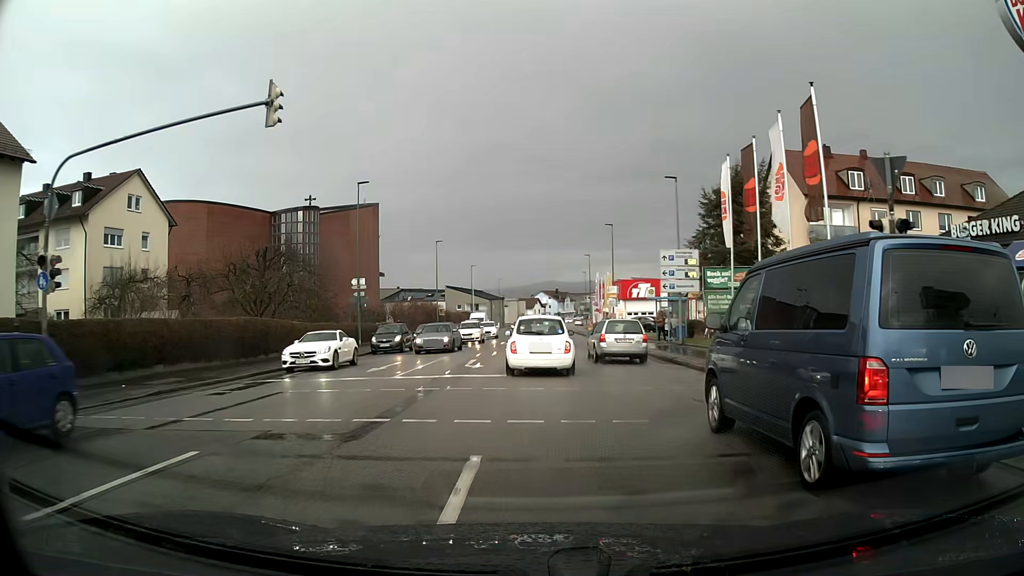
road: tertiary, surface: asphalt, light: Day
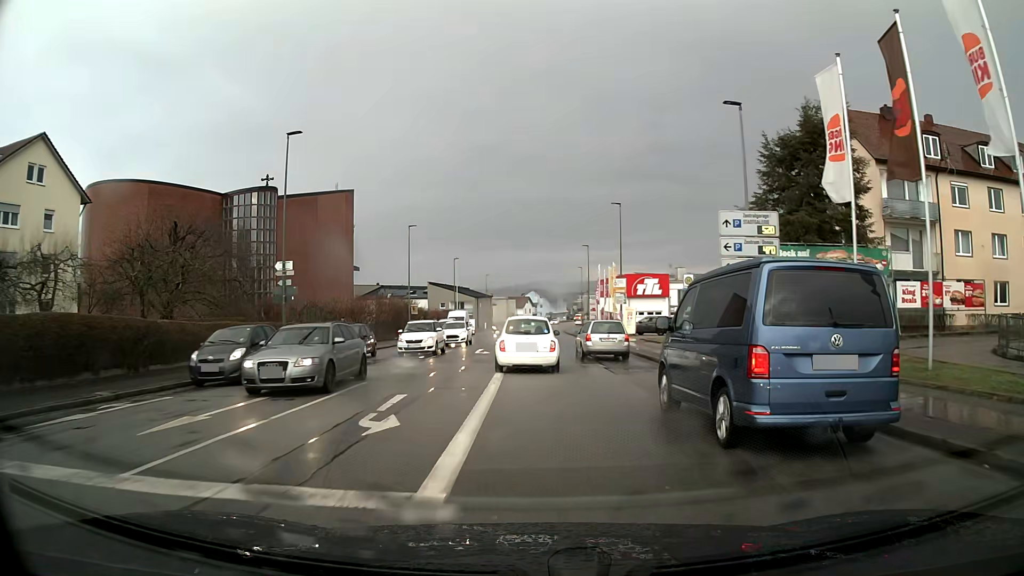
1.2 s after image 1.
(+0.1, +11.9) m; +1°
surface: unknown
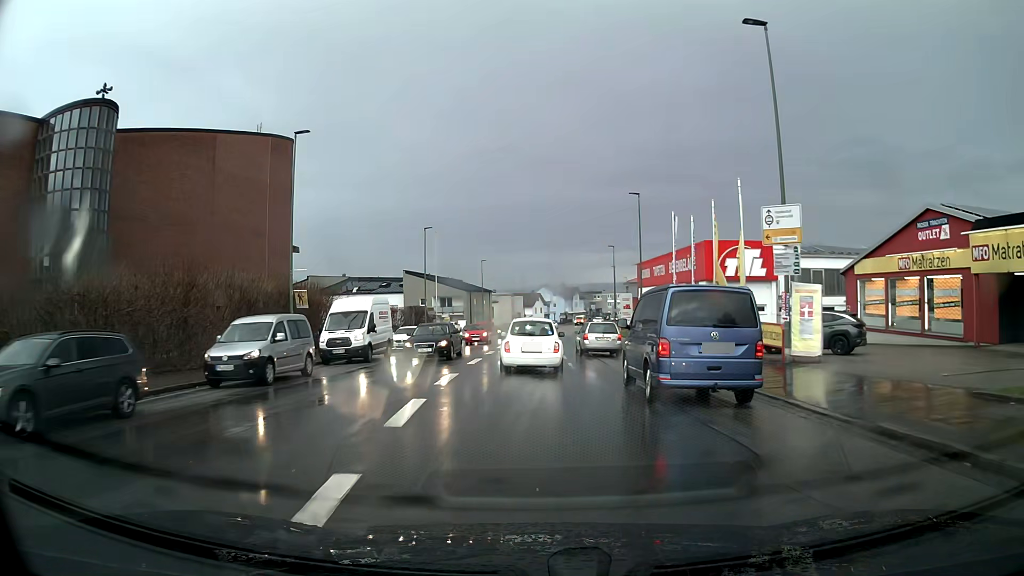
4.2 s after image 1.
(-0.3, +33.3) m; -1°
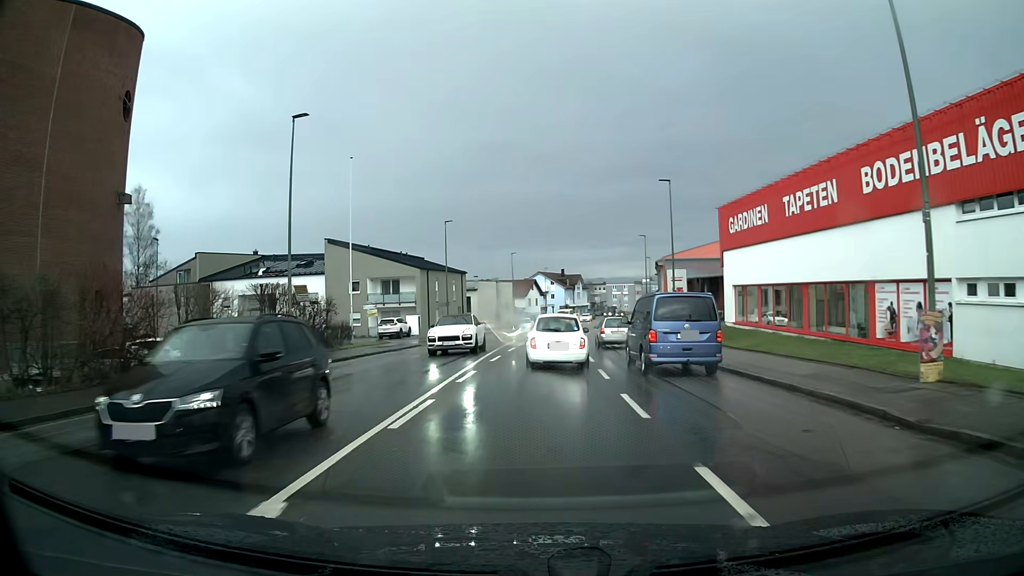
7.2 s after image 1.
(0.0, +34.9) m; +1°
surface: asphalt
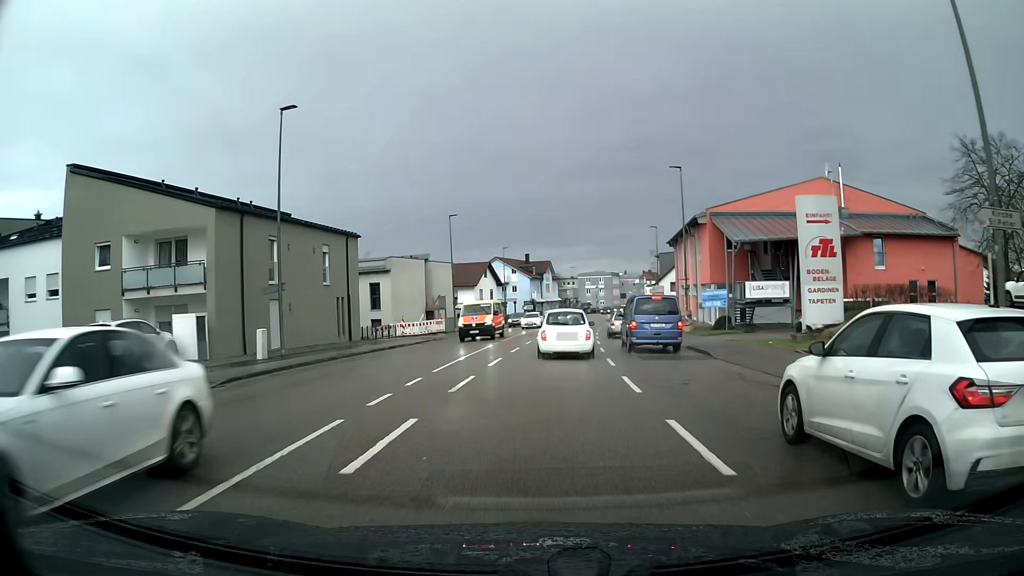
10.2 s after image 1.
(+0.9, +34.2) m; +3°
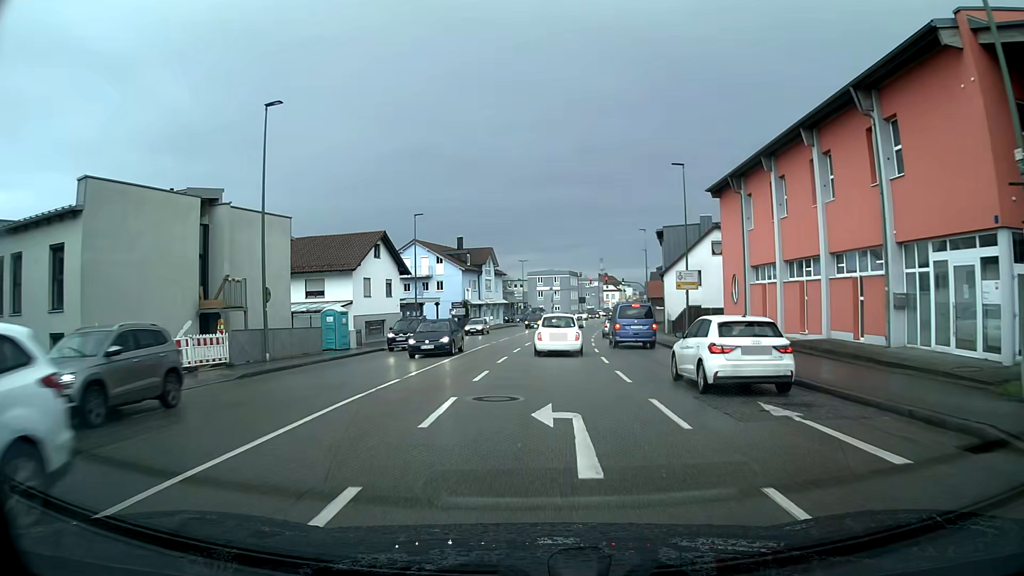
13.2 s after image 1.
(+1.7, +33.7) m; +6°
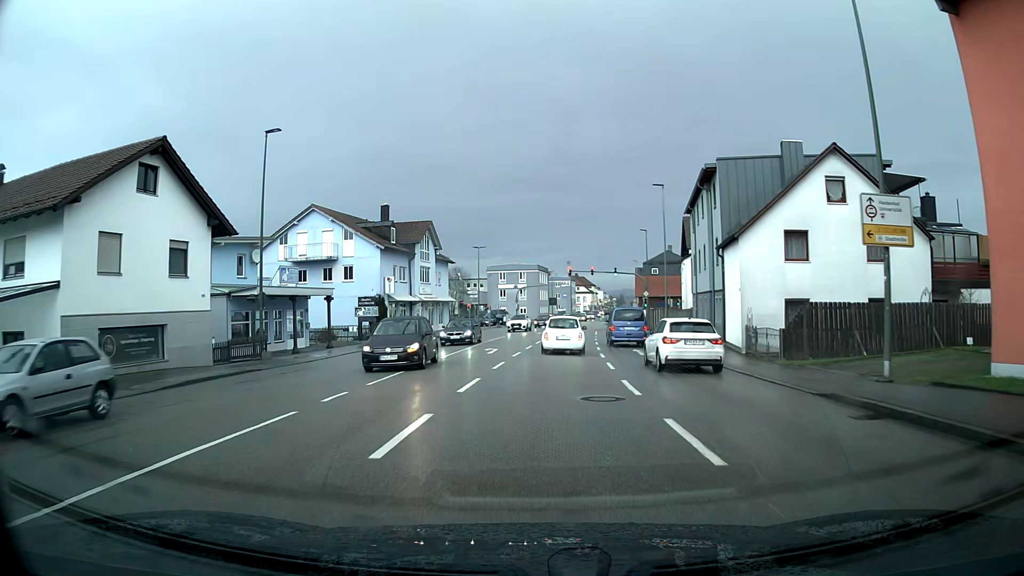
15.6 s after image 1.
(+0.6, +26.1) m; +3°
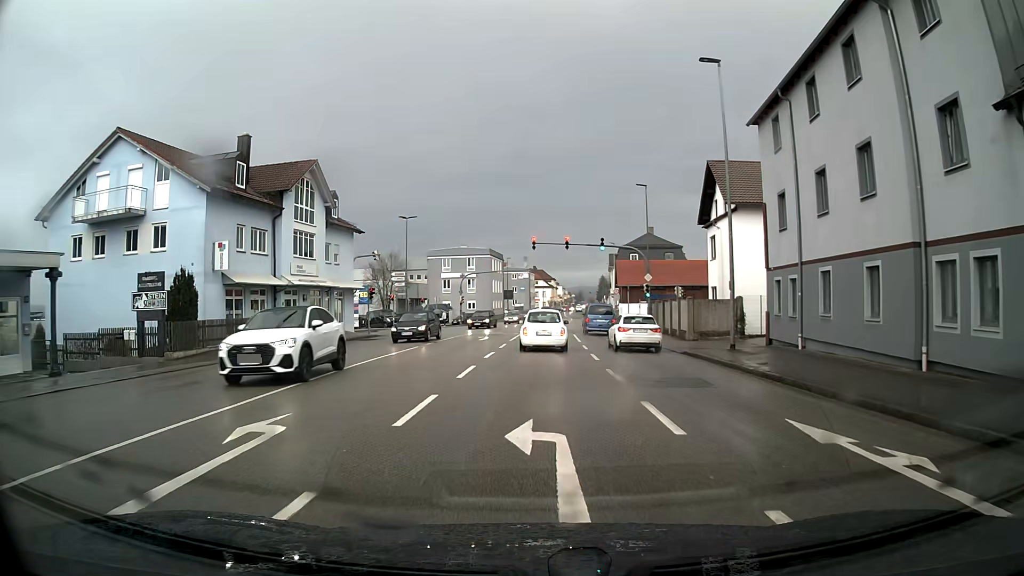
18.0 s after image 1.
(+0.6, +22.6) m; +3°
(0, +10) (0, +20) (+1, +30) (+1, +40) (+1, +50) (-1, +60) (-9, +66) (-19, +68) (-29, +68) (-39, +68) m
